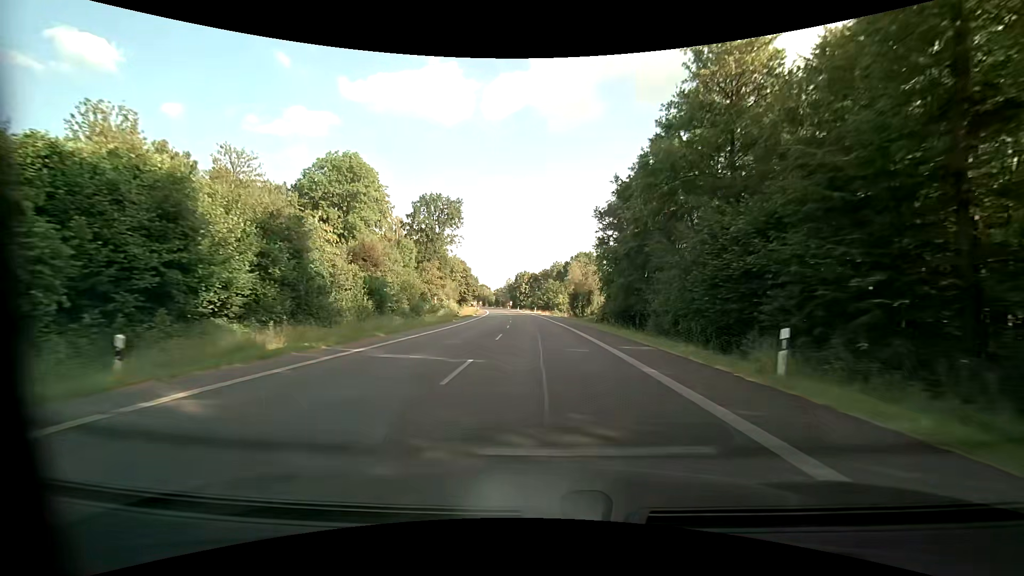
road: primary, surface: asphalt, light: Day
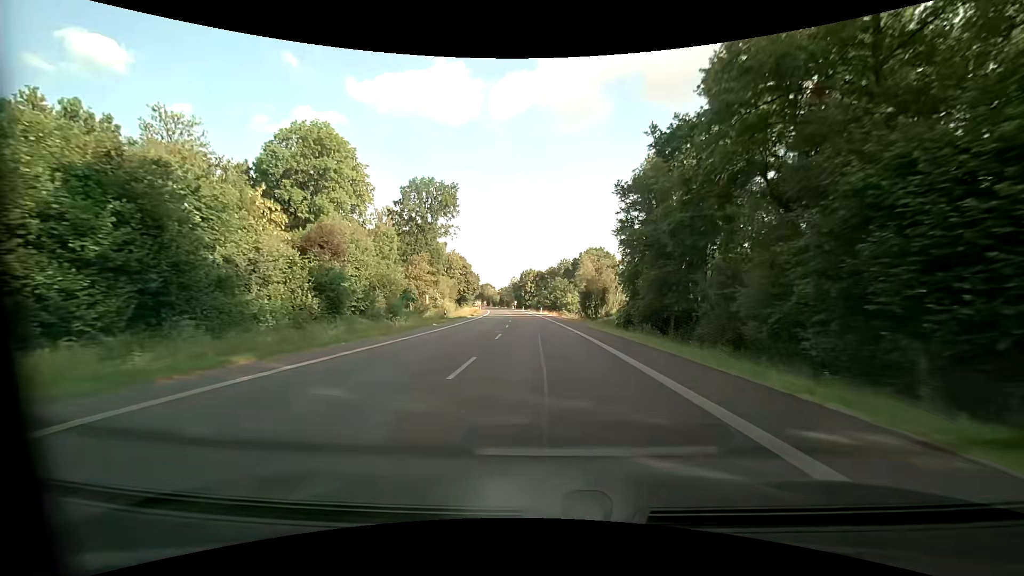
(-0.1, +11.3) m; -1°
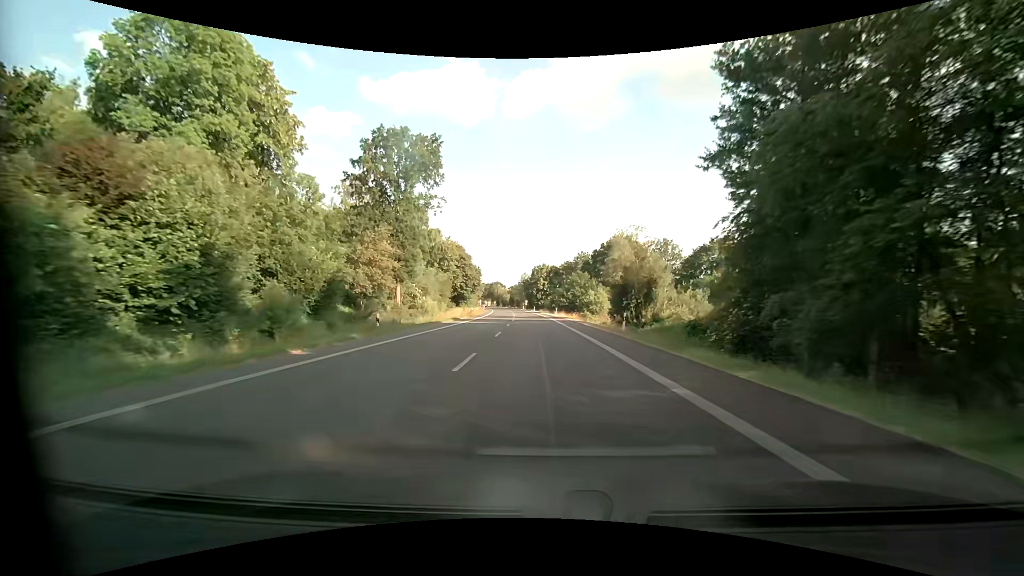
(-0.3, +22.5) m; -2°
(0, +10) (0, +20) (0, +30) (-1, +40) (-1, +50) (-2, +60) (-2, +70) (-3, +80) (-4, +90) (-4, +100) m
